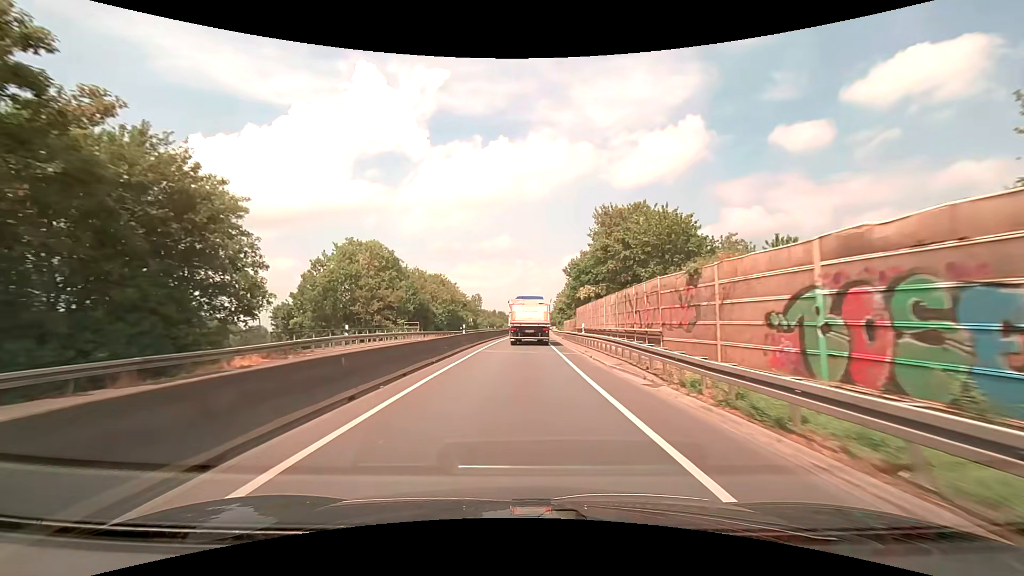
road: trunk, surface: asphalt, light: Day
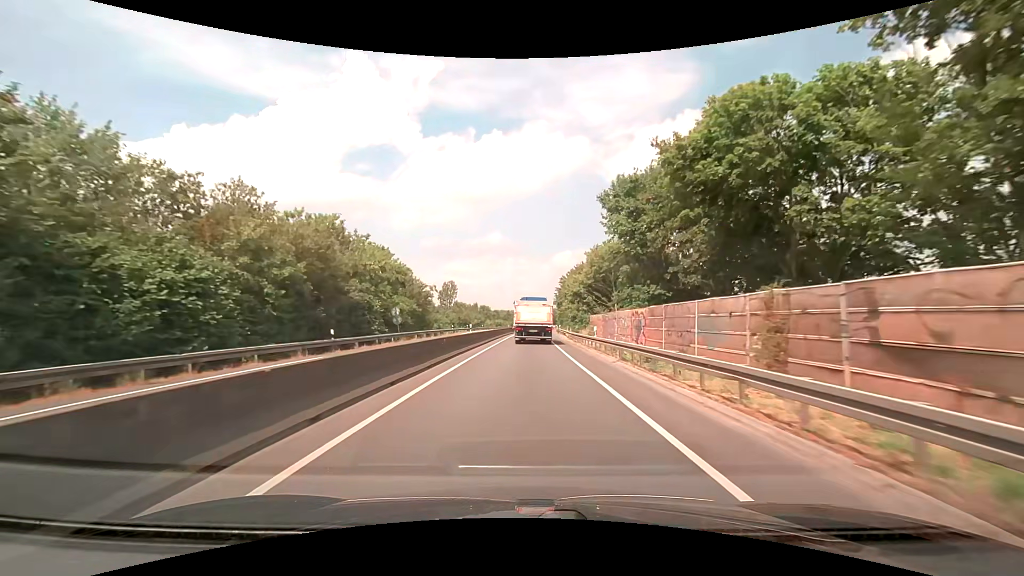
(+0.1, +50.2) m; +1°
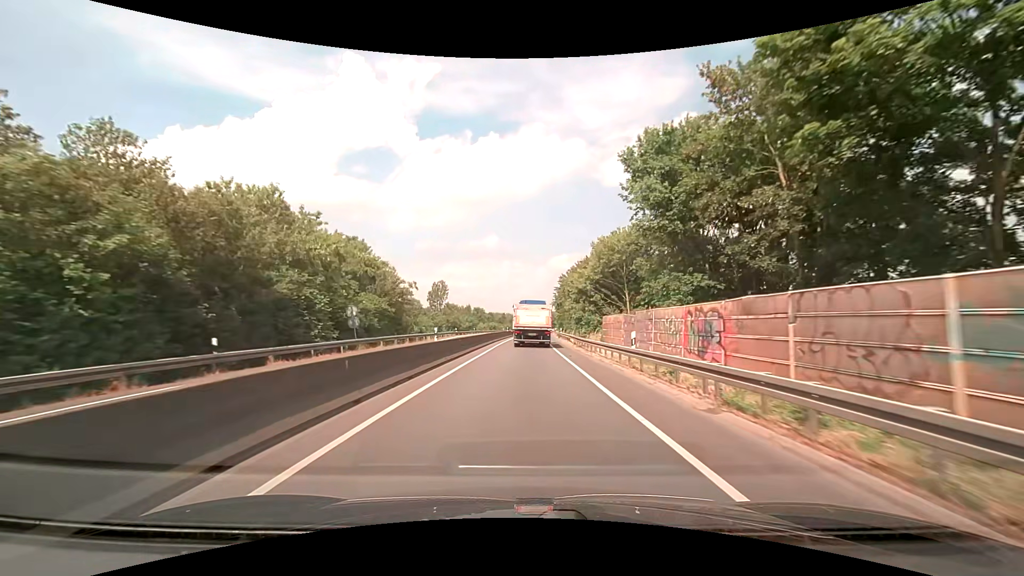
(0.0, +10.3) m; 0°
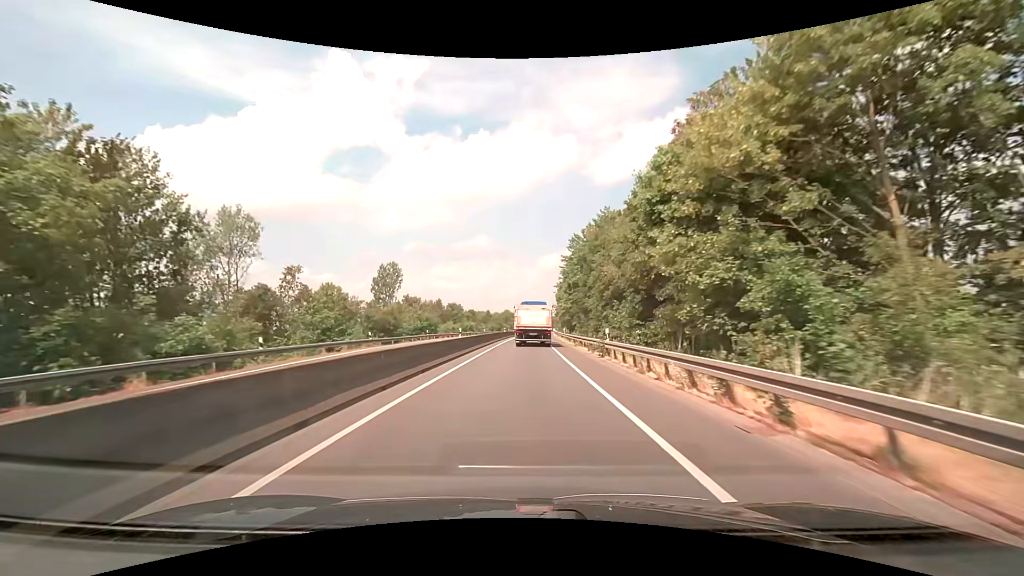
(+0.6, +42.1) m; +1°
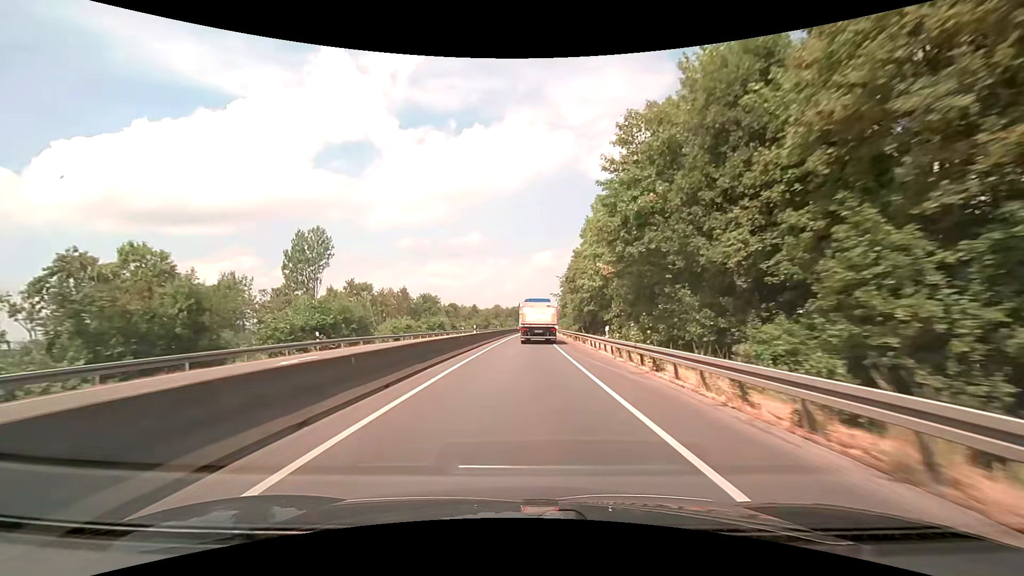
(0.0, +32.4) m; 0°
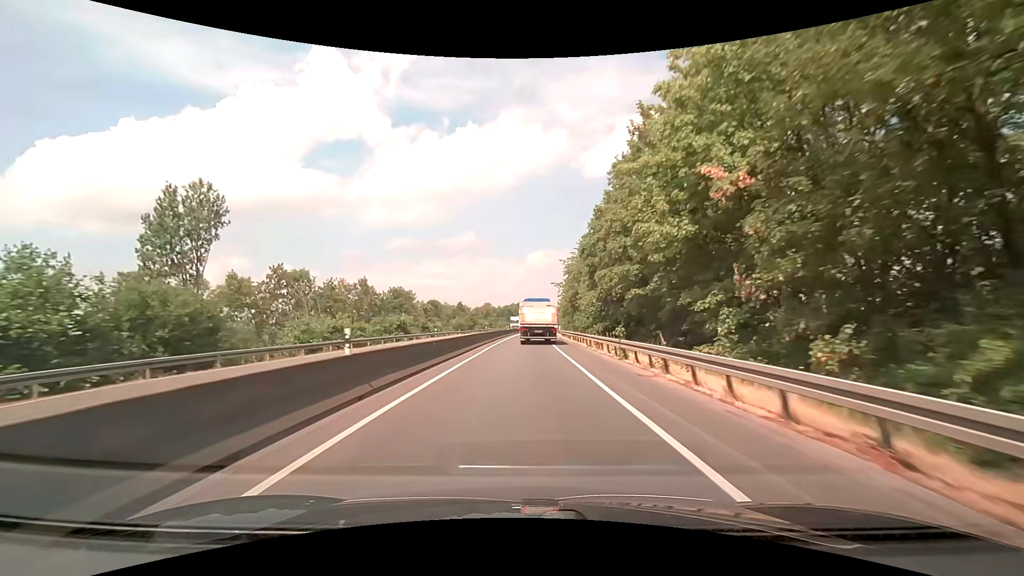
(+0.2, +21.6) m; +1°
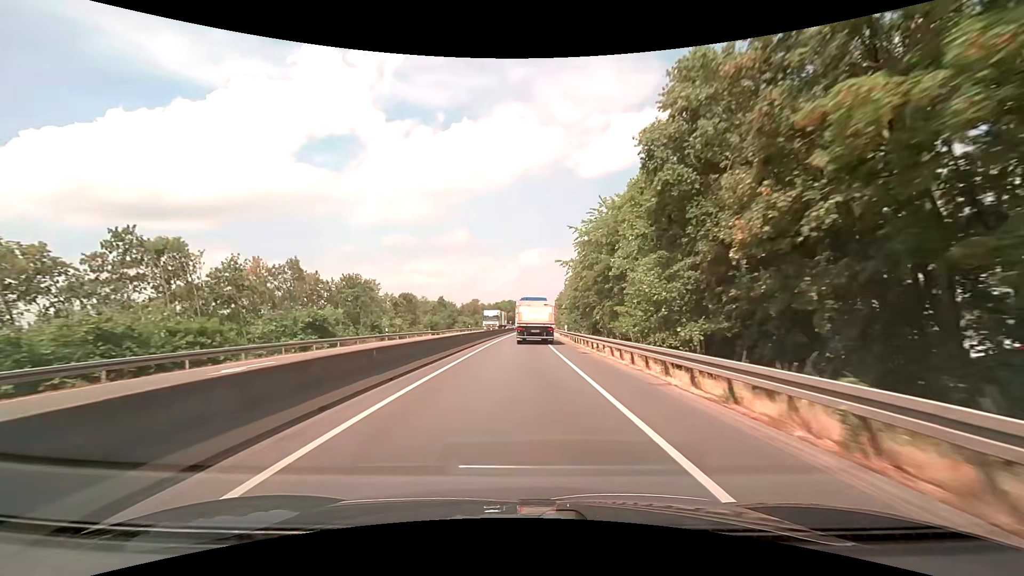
(+0.2, +21.4) m; +1°
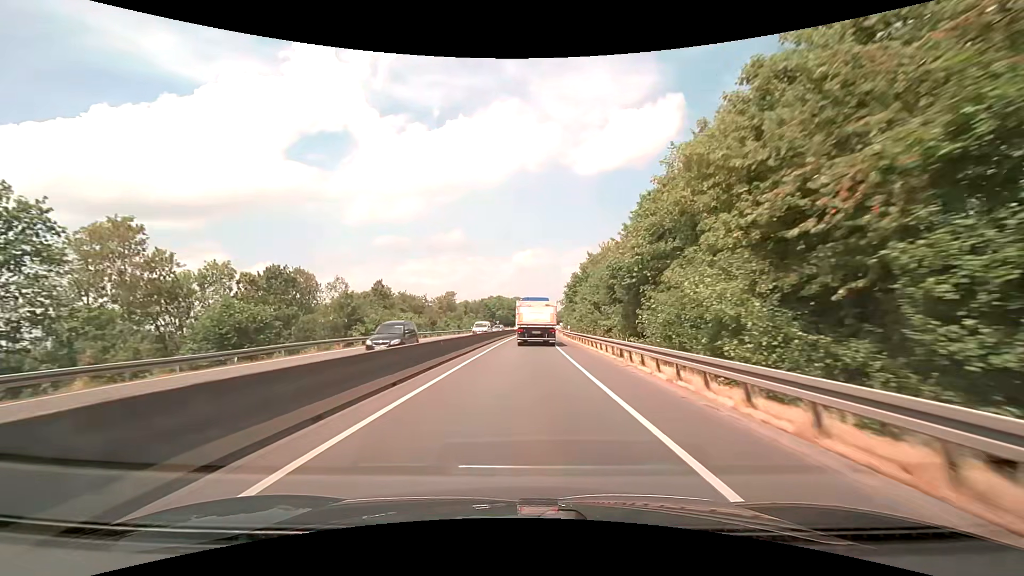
(+0.3, +52.7) m; +1°
